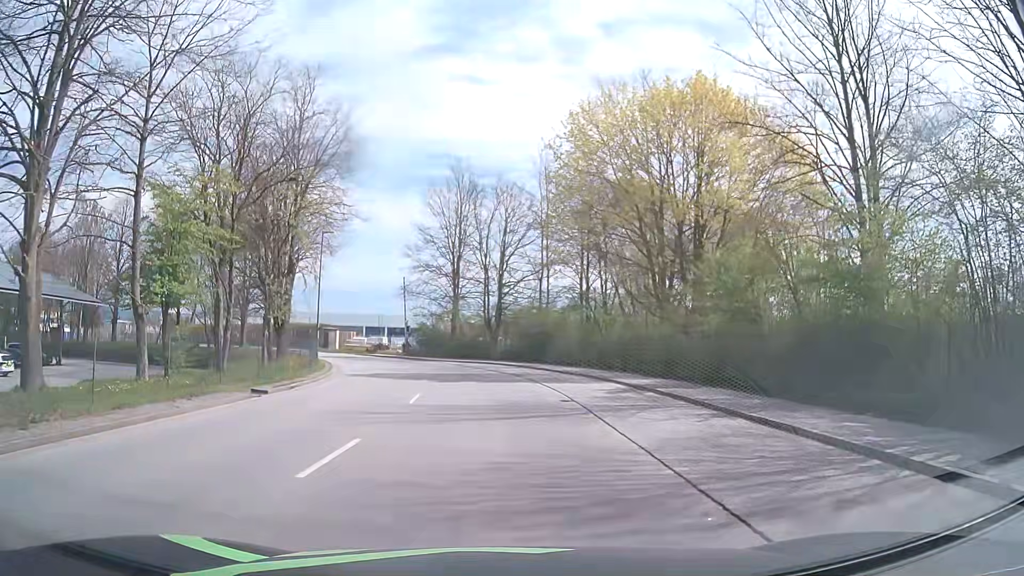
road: tertiary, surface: asphalt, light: Day
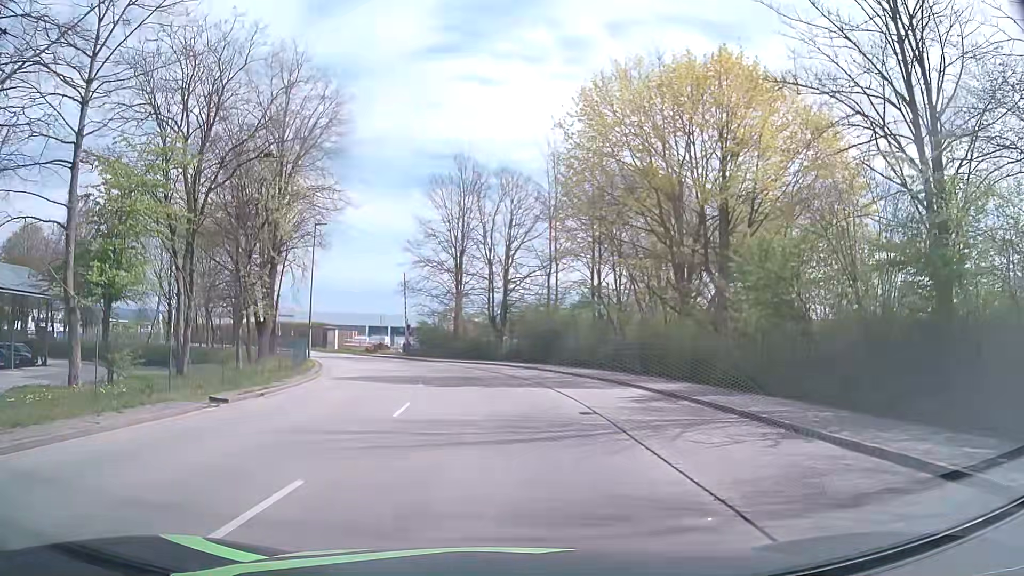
(0.0, +3.0) m; 0°
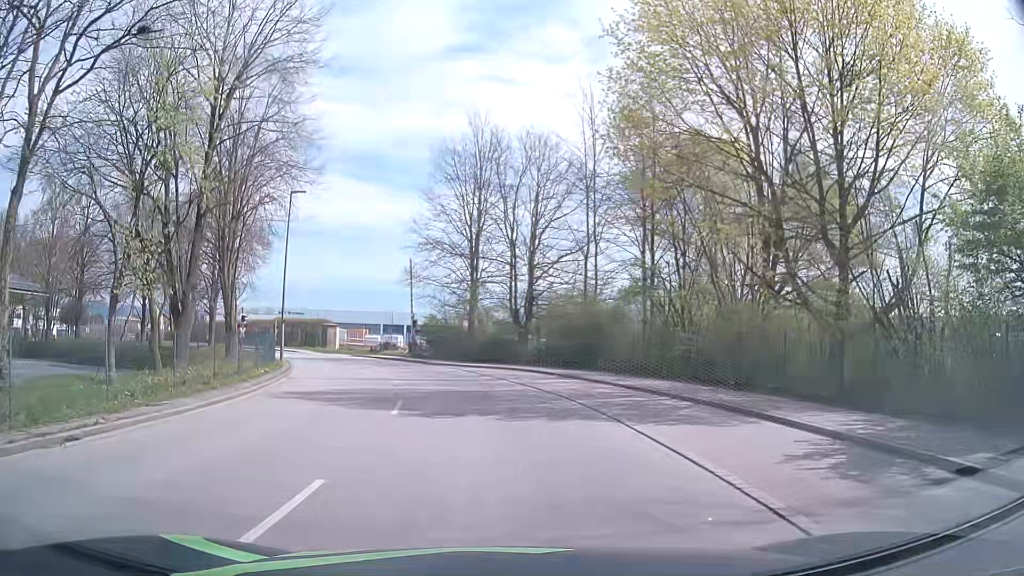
(-0.1, +9.1) m; -3°
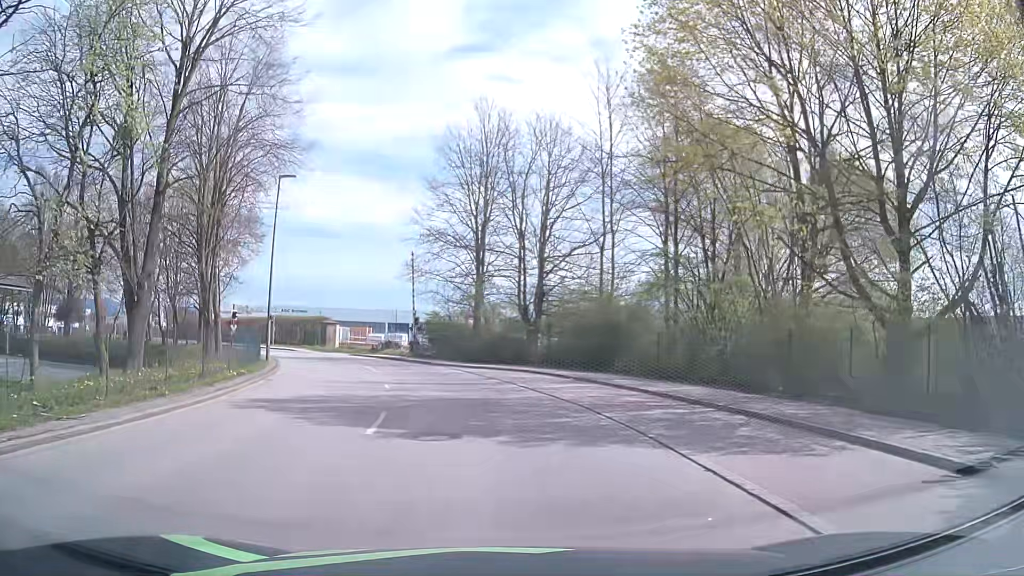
(+0.1, +3.0) m; 0°
